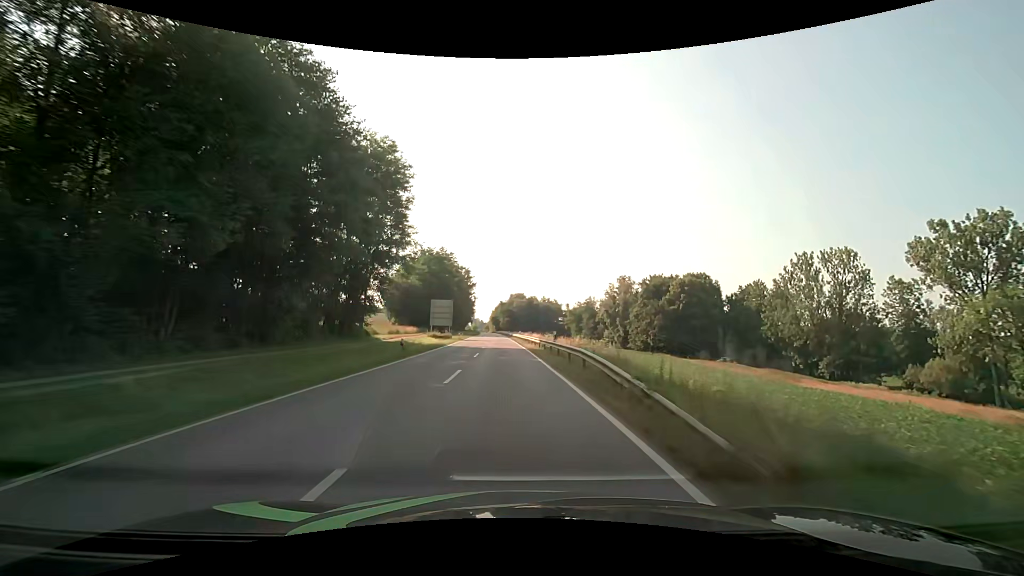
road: secondary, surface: asphalt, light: Day
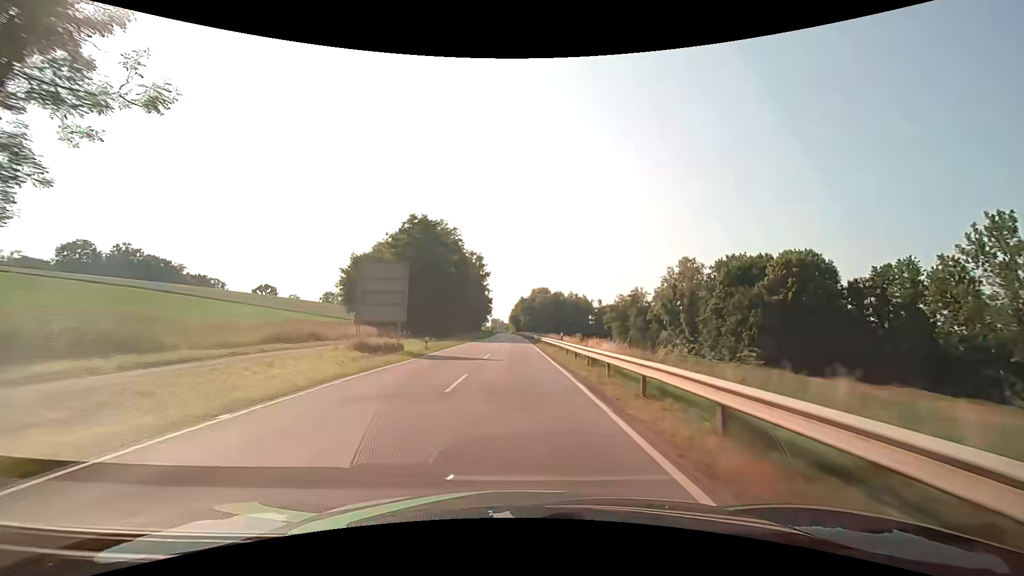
(-1.2, +39.0) m; -3°
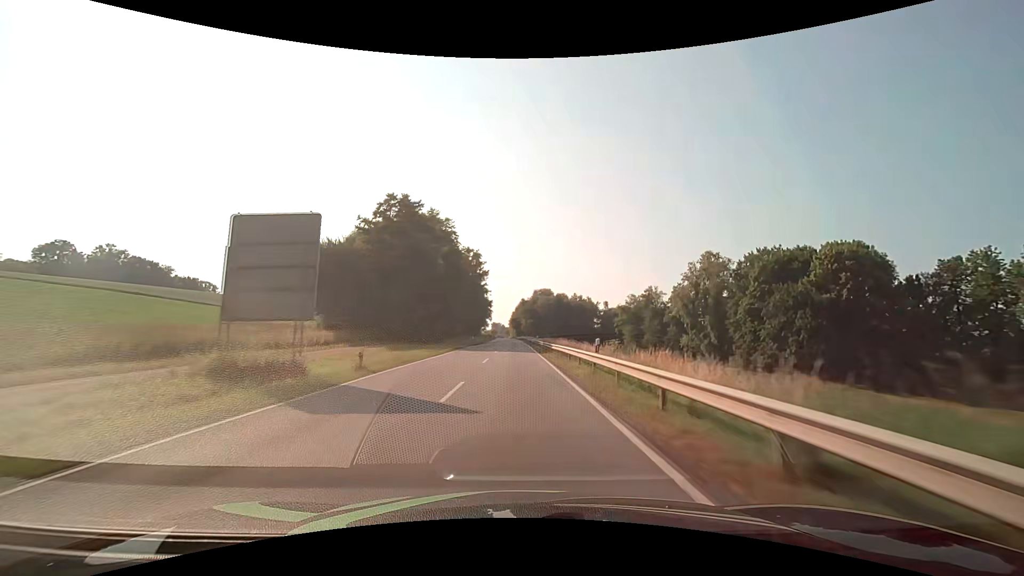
(0.0, +13.5) m; 0°
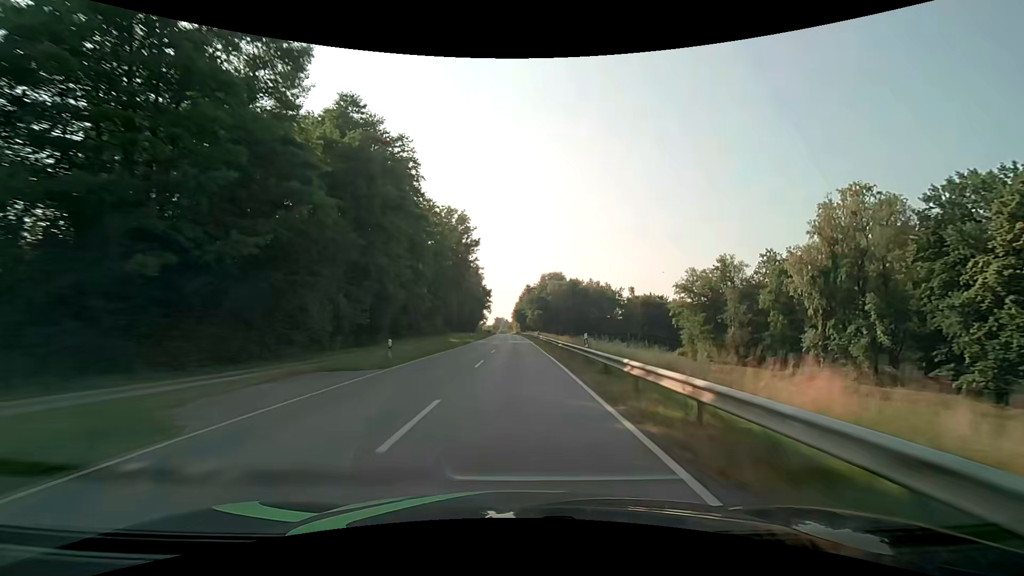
(+0.1, +42.0) m; 0°
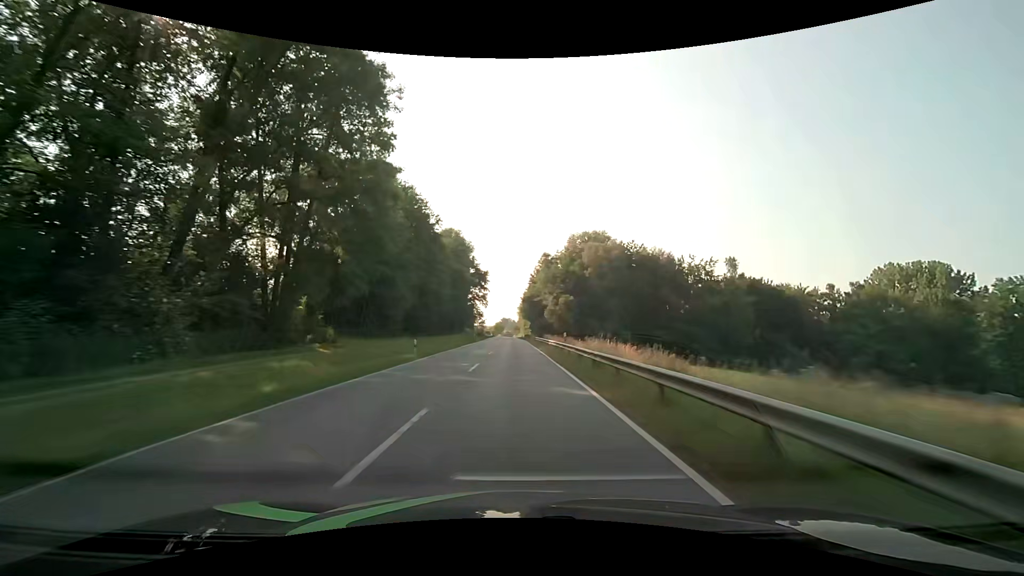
(-0.4, +74.6) m; -1°
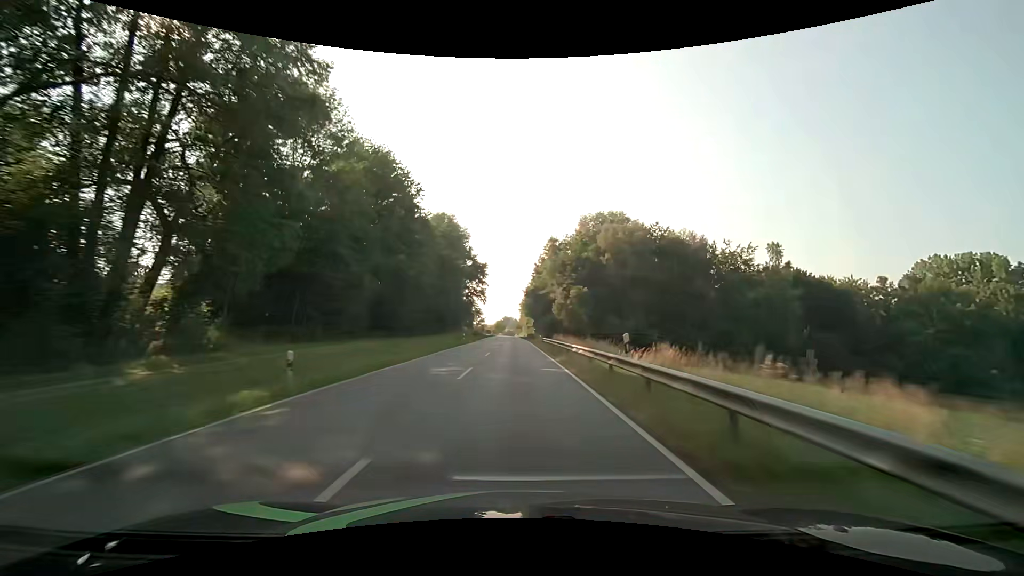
(-0.1, +15.3) m; 0°
